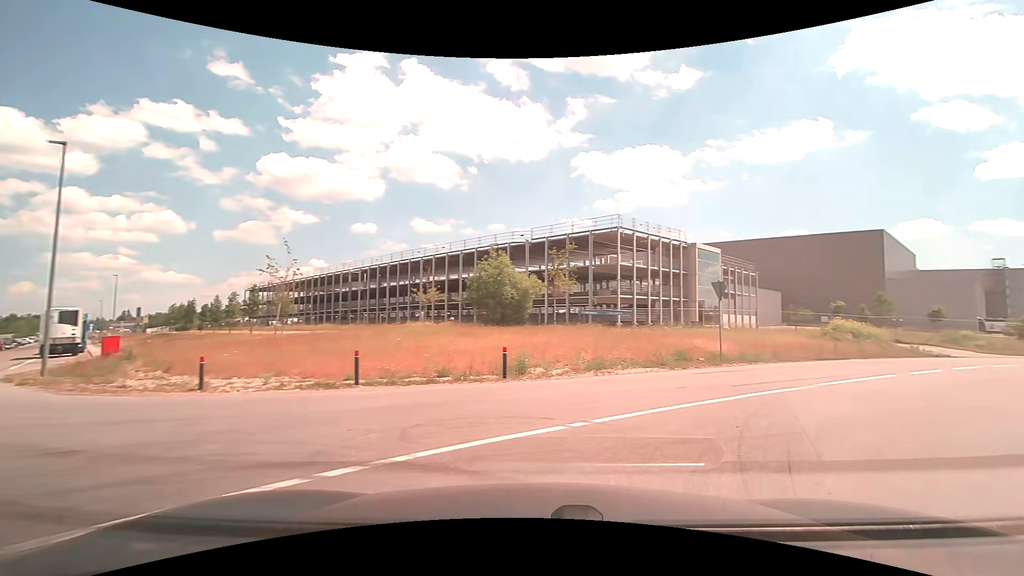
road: unclassified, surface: asphalt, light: Day
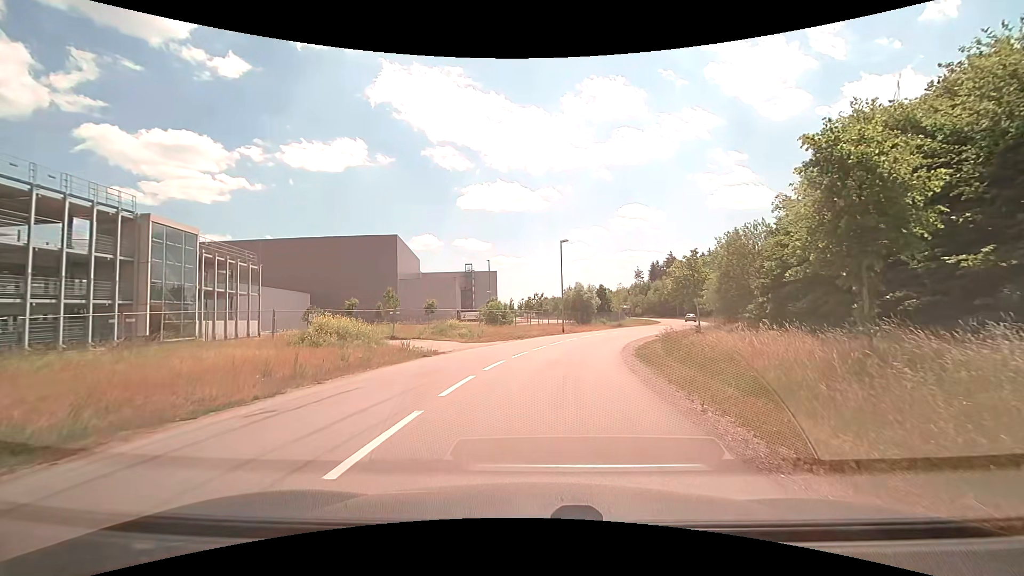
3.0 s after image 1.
(+7.6, +12.4) m; +50°
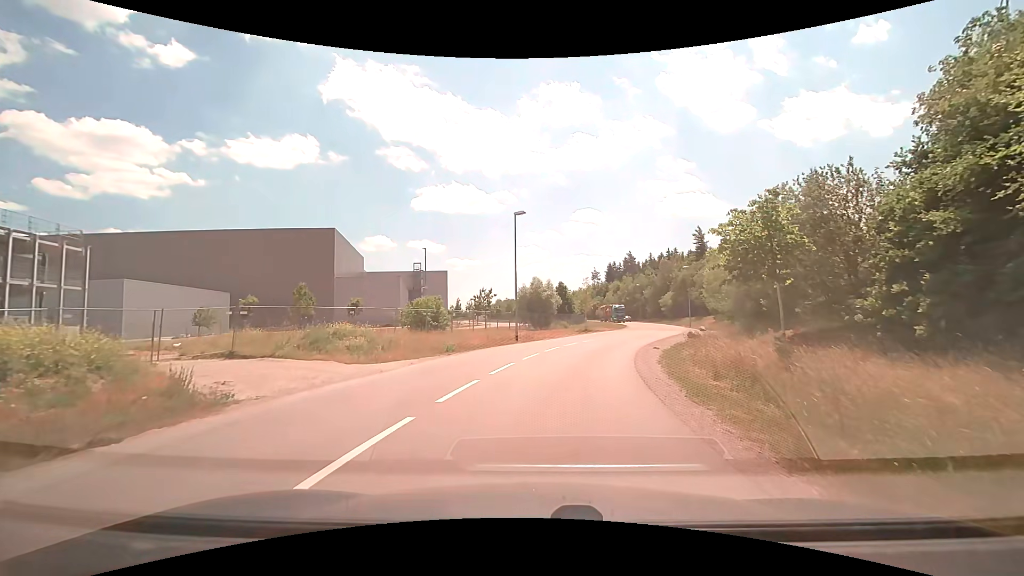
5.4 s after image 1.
(+0.4, +13.6) m; +5°
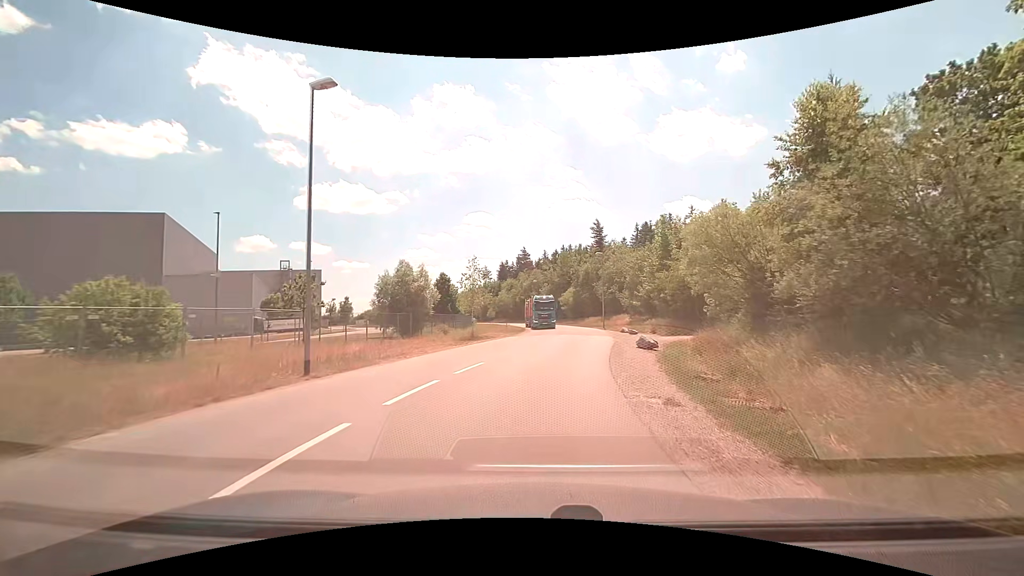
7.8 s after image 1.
(+1.6, +18.2) m; +12°
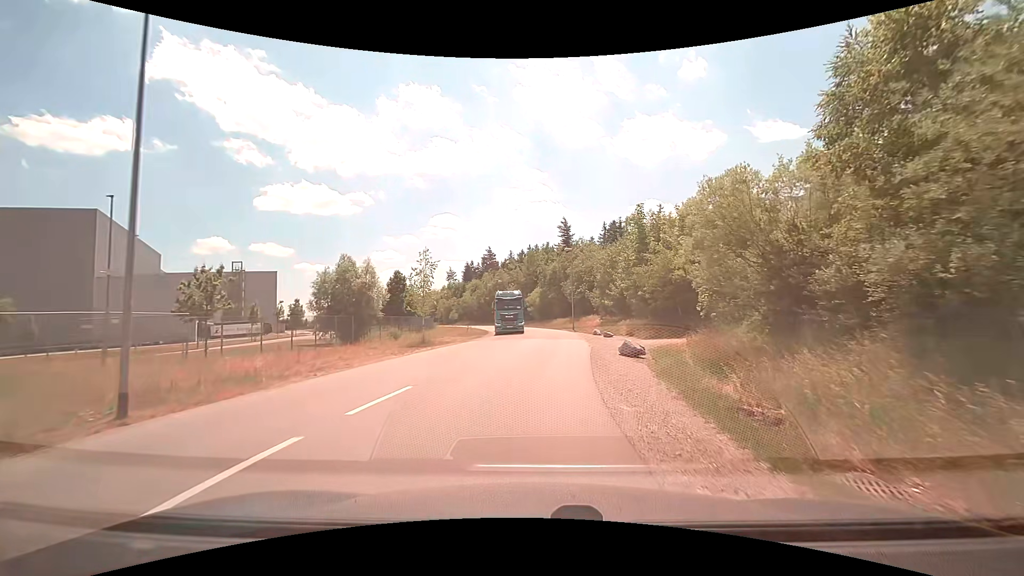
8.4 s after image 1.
(+0.2, +5.0) m; +4°
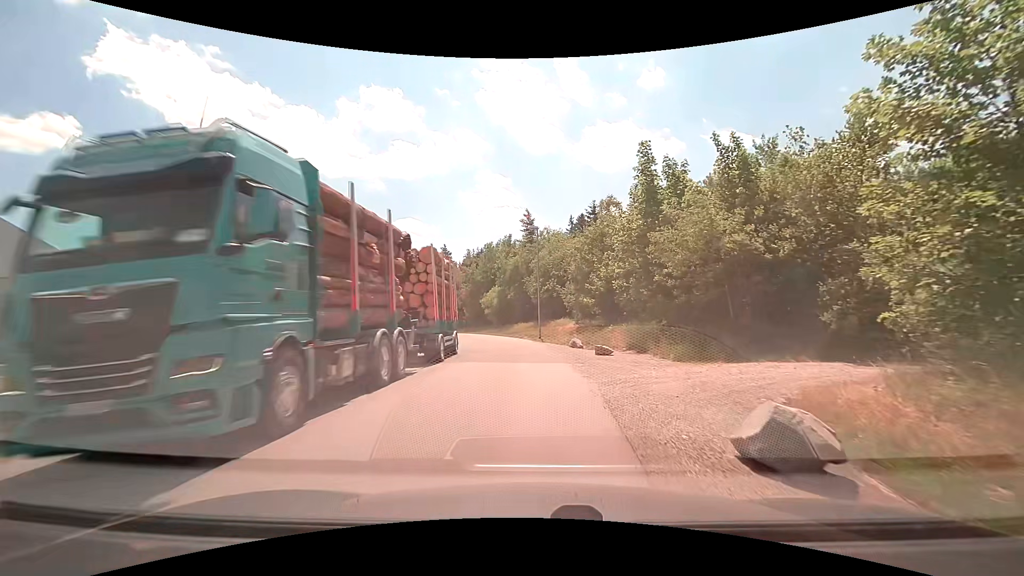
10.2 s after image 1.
(+0.8, +14.9) m; +4°
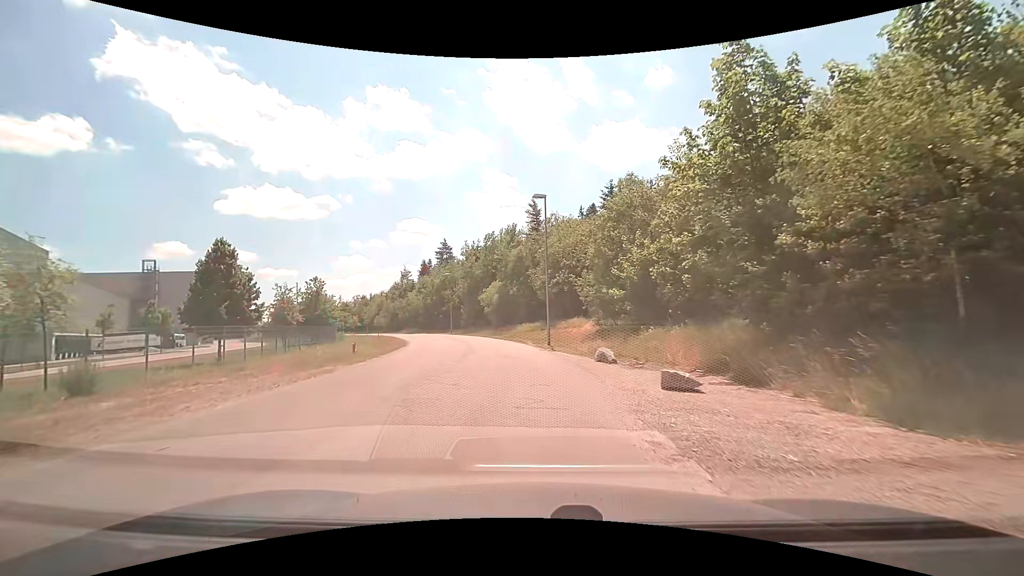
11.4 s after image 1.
(+0.1, +9.7) m; 0°
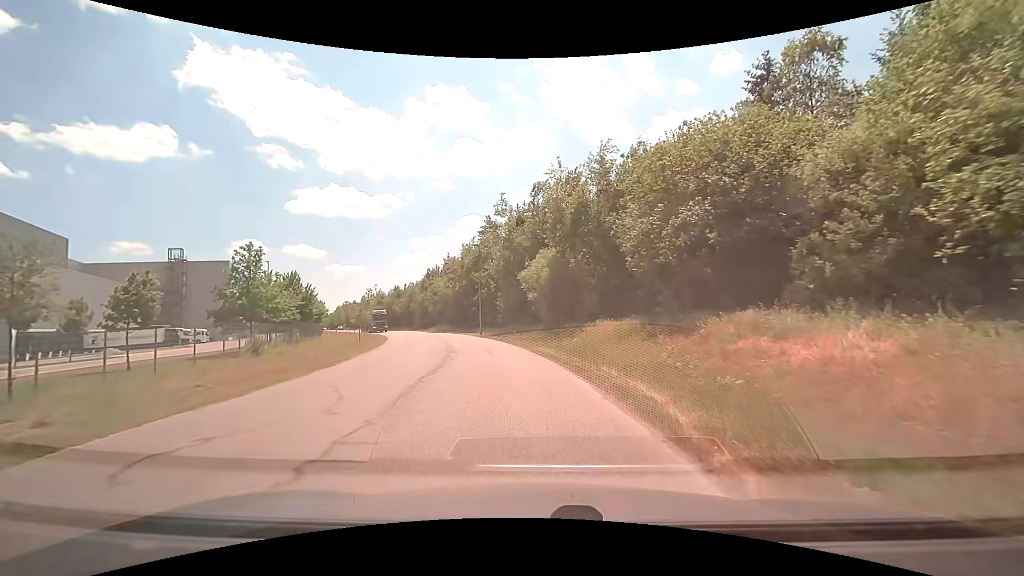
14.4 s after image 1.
(-1.4, +25.7) m; -7°
(0, +10) (-1, +20) (-3, +30) (-5, +40) (-8, +49) (-11, +59) (-14, +68) (-18, +77) (-23, +86) (-27, +95) m
